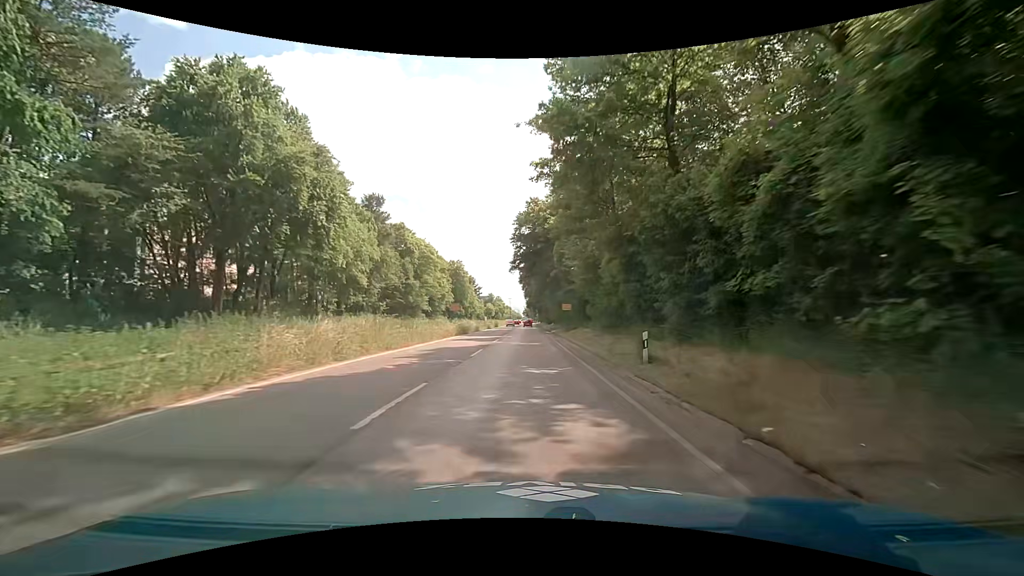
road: trunk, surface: asphalt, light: Day
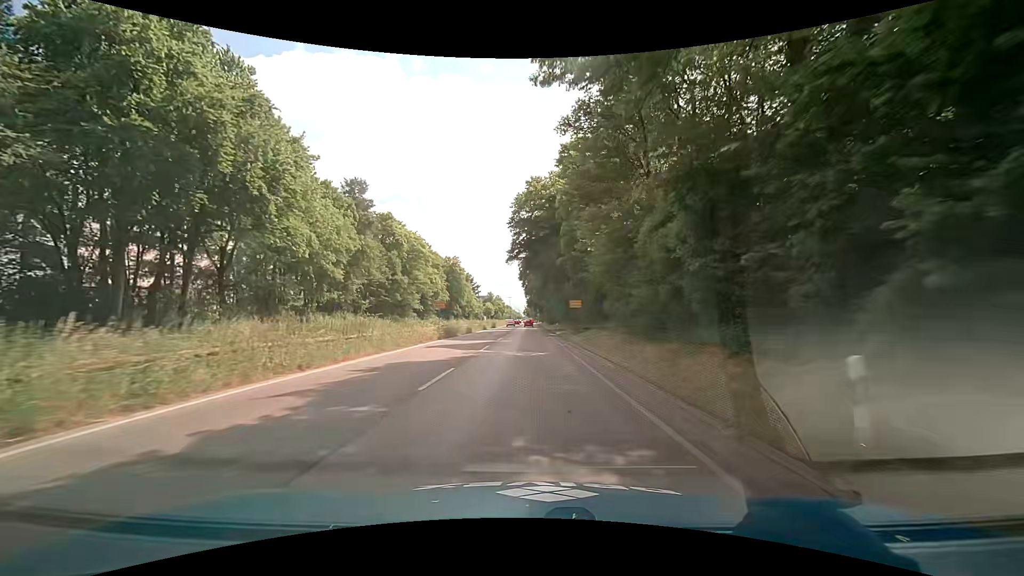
(+0.1, +8.6) m; 0°
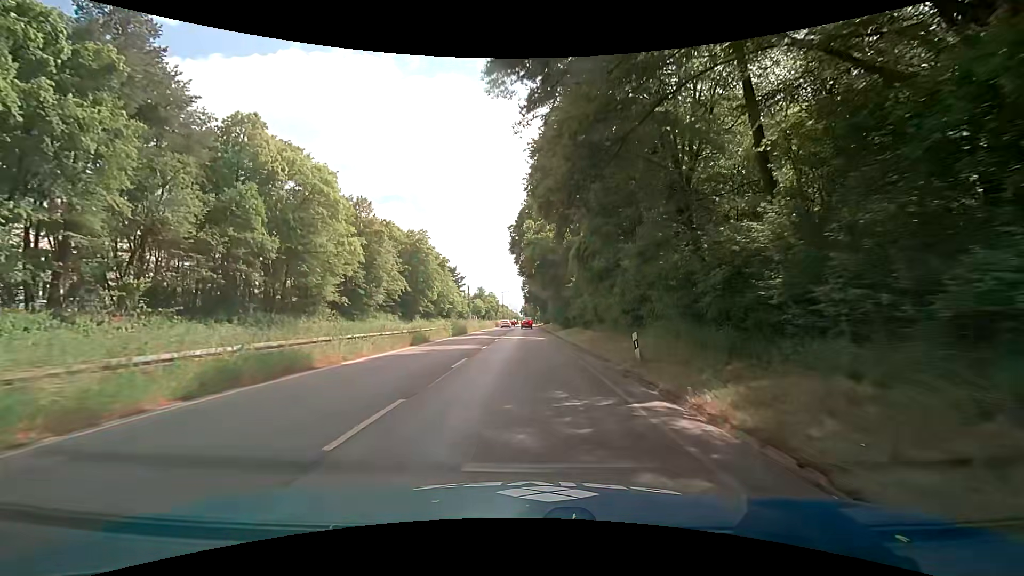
(-0.1, +40.3) m; +1°
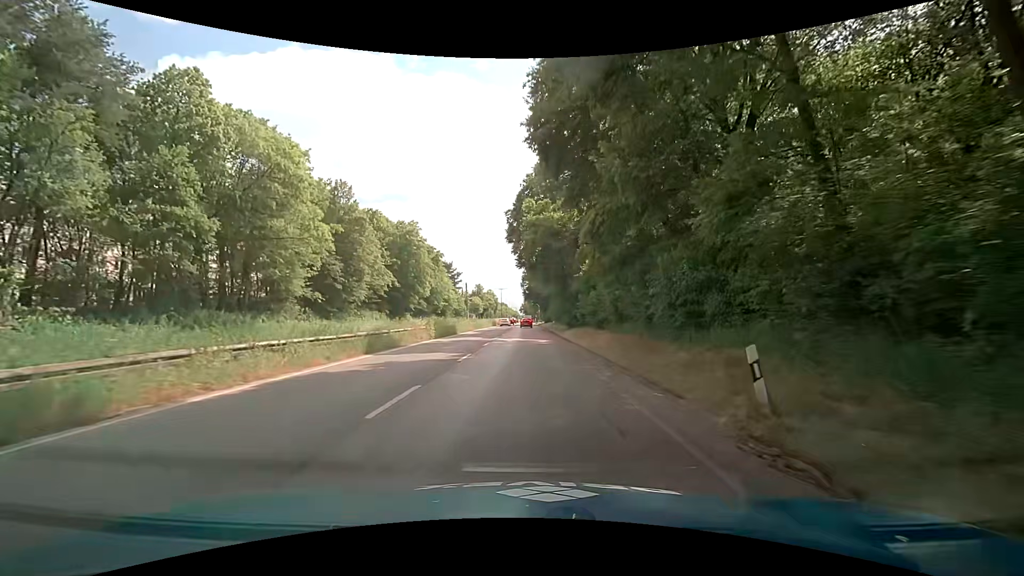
(-0.1, +7.4) m; -1°
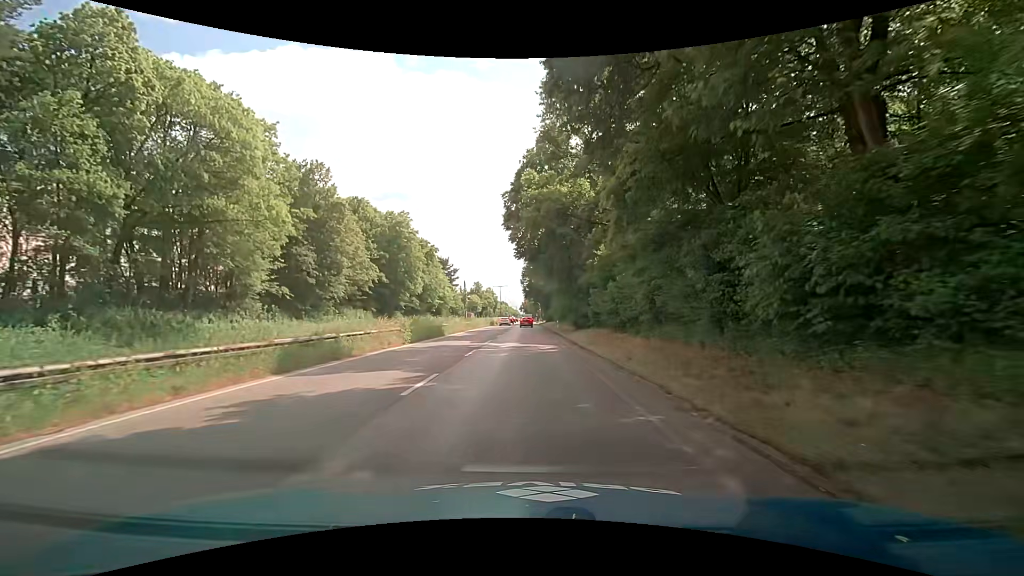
(0.0, +6.9) m; 0°
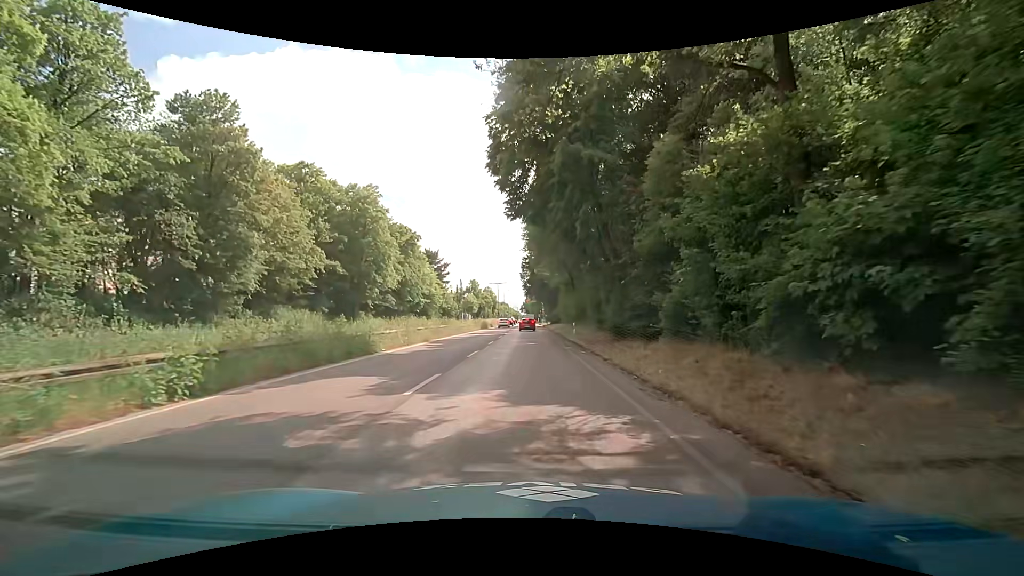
(-0.1, +17.2) m; -1°
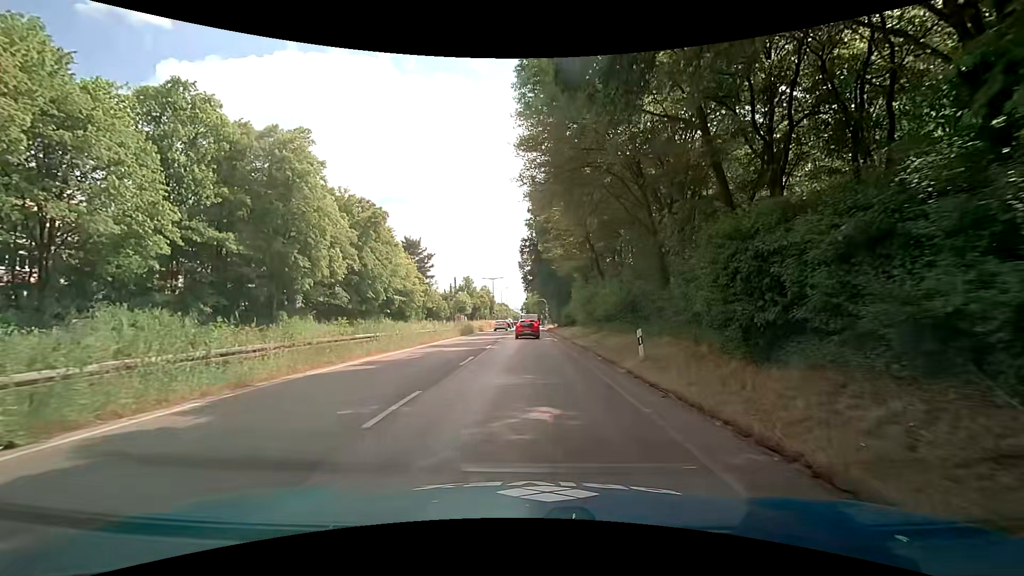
(+0.2, +20.2) m; 0°
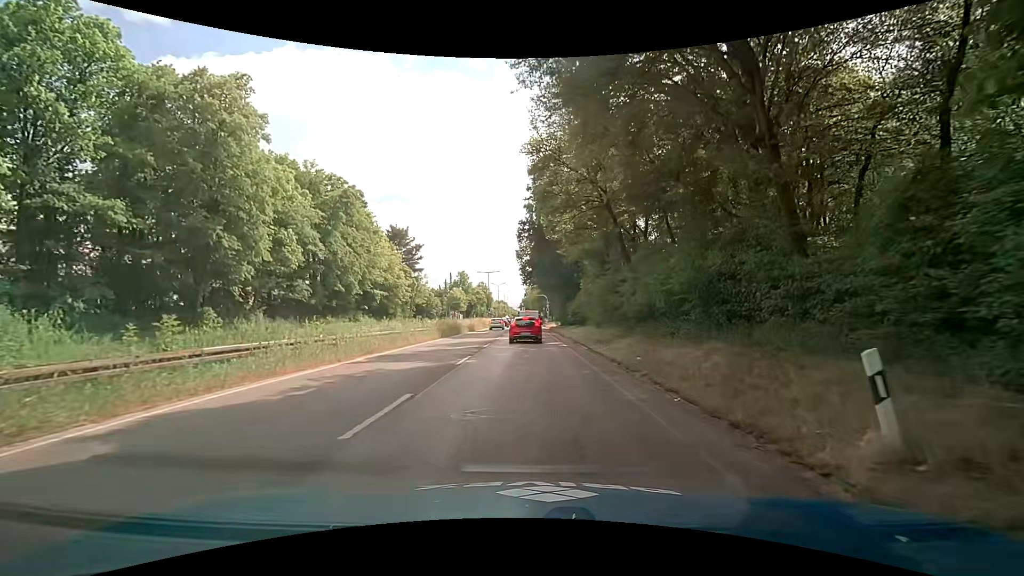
(0.0, +9.6) m; +1°
